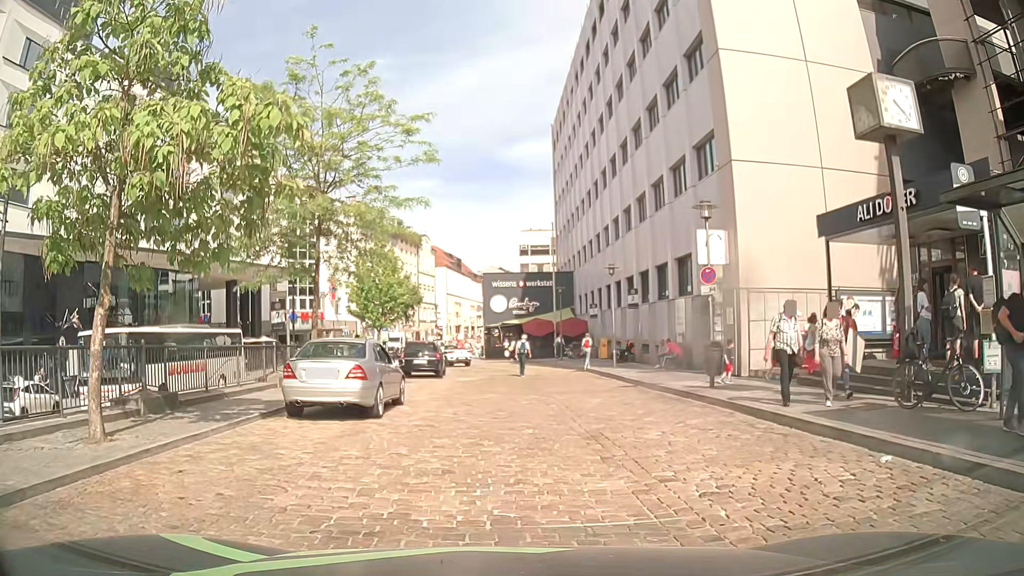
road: residential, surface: sett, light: Day
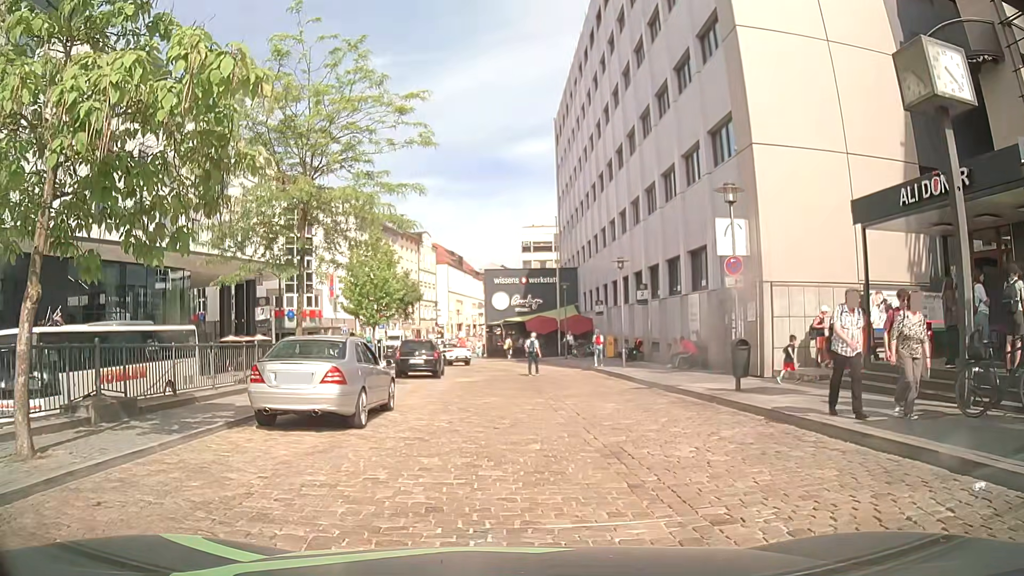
(0.0, +1.7) m; +2°
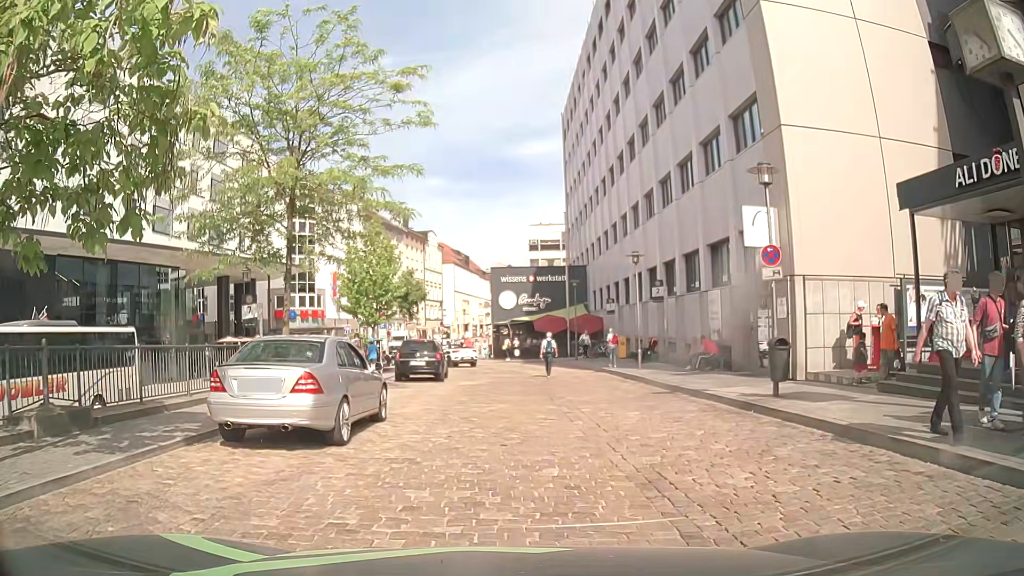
(0.0, +1.7) m; -2°
